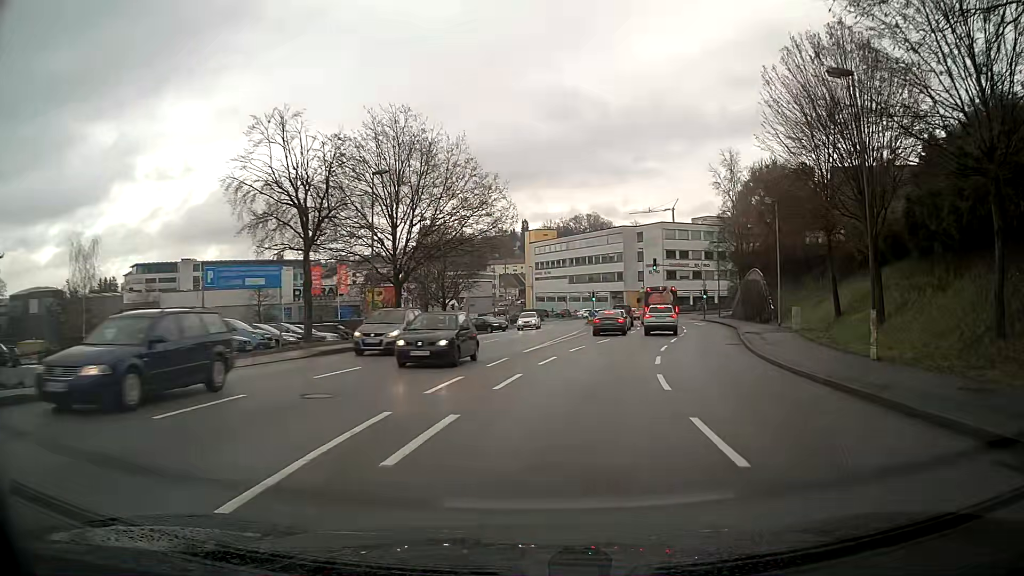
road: tertiary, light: Day
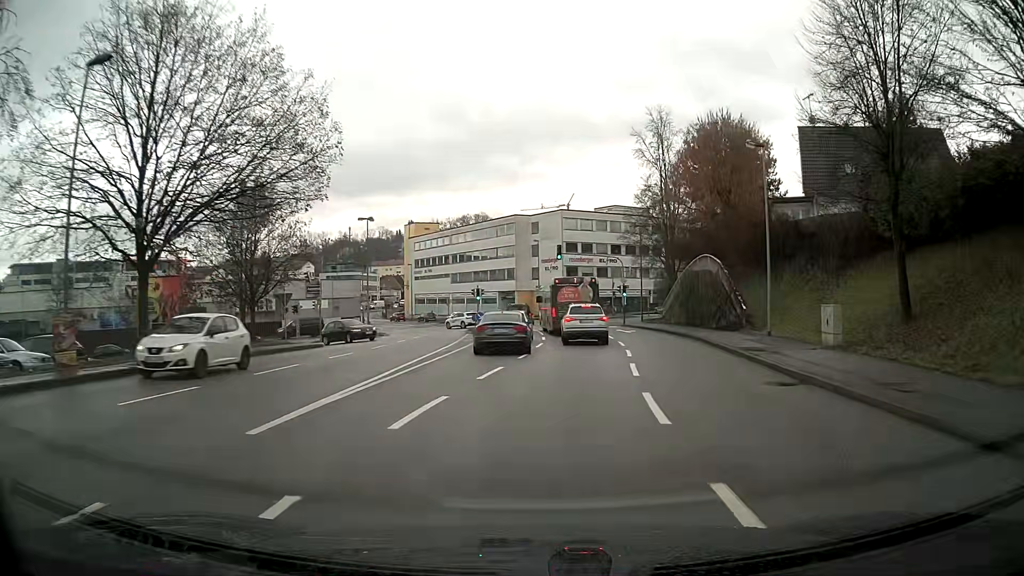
(+1.4, +15.6) m; +10°
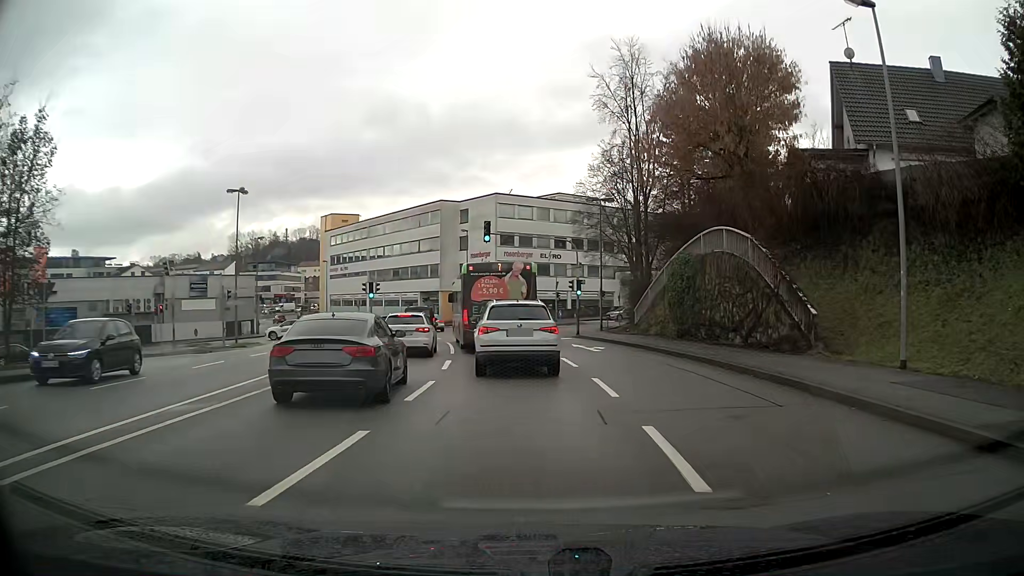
(+0.6, +14.9) m; +4°
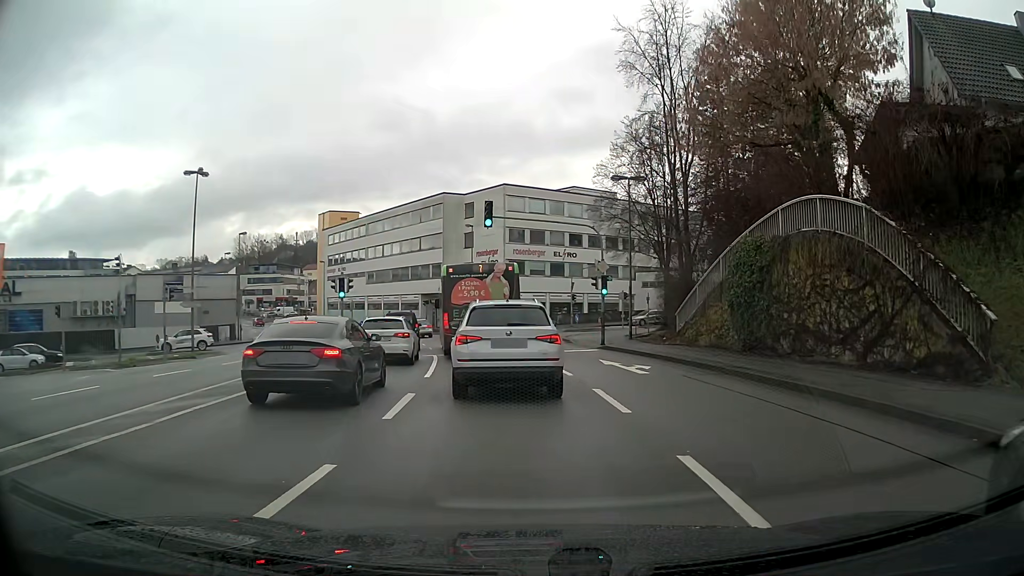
(0.0, +7.5) m; -1°
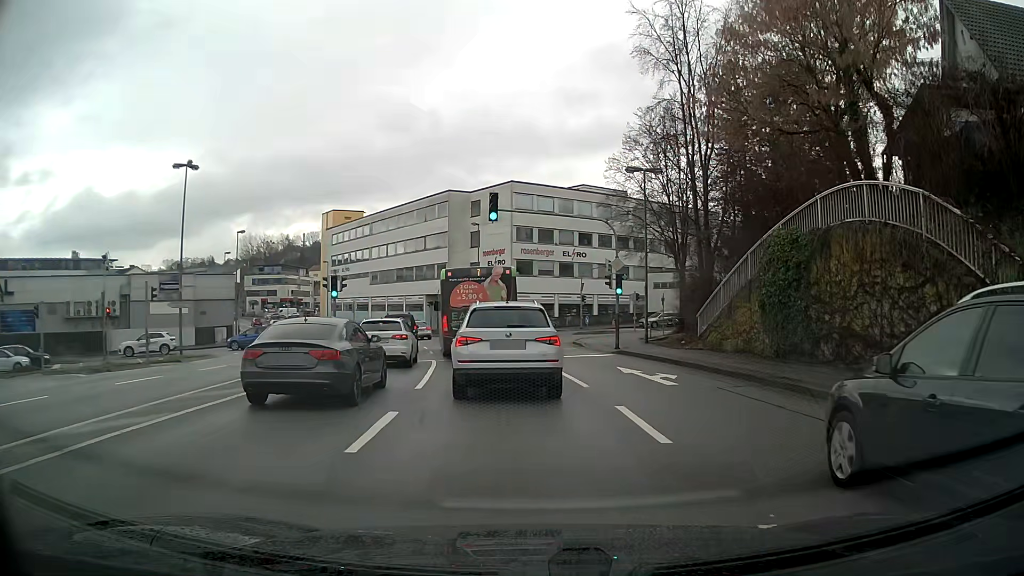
(0.0, +2.3) m; -1°
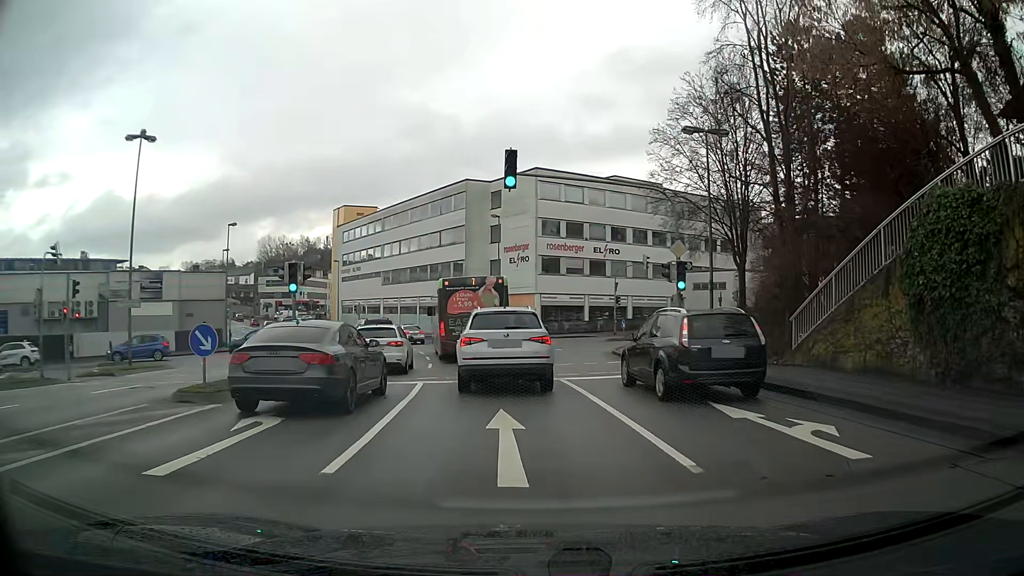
(-0.1, +7.3) m; -2°
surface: asphalt
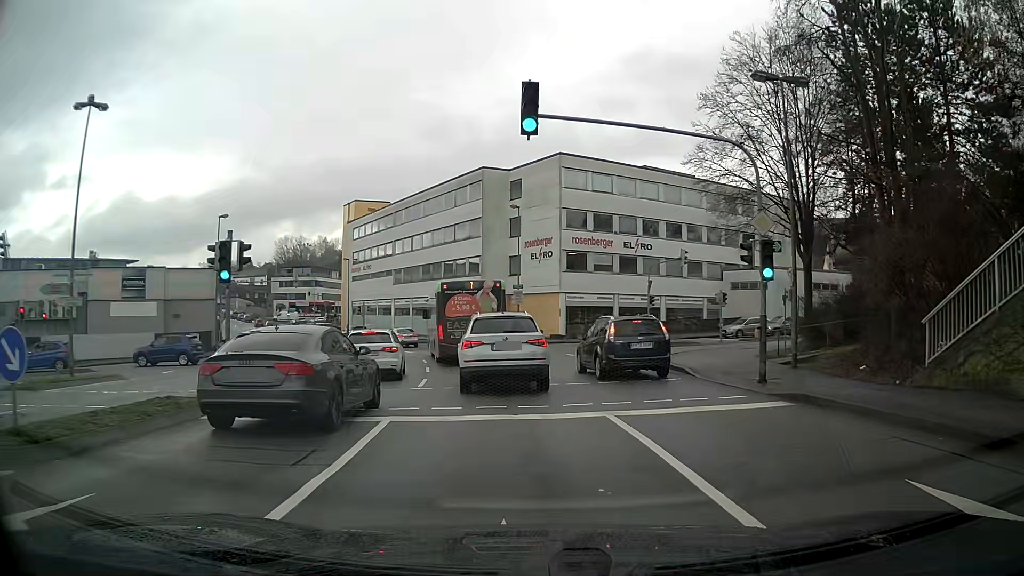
(-0.1, +6.0) m; -2°
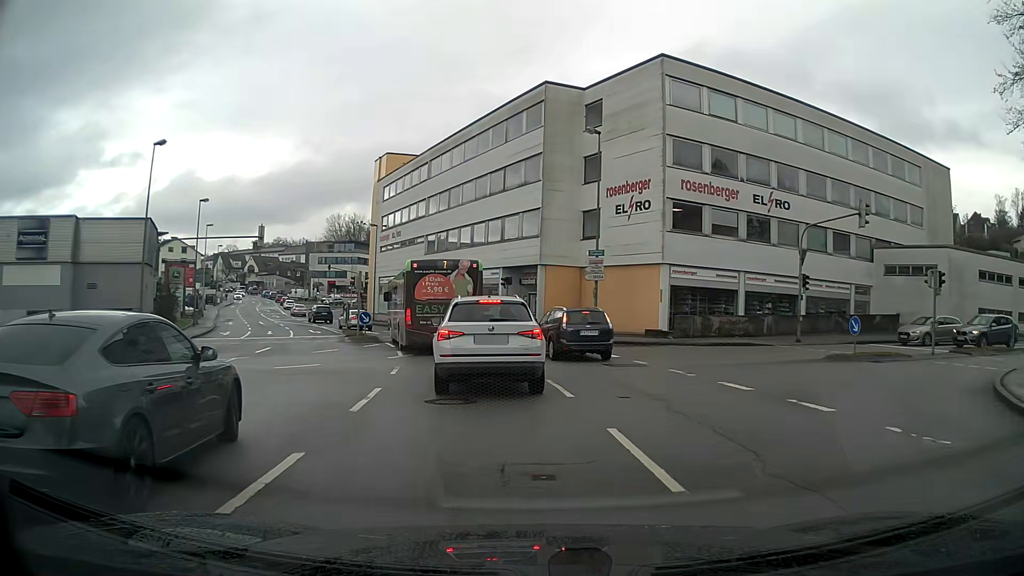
(-1.0, +18.3) m; -6°
(0, +10) (-2, +20) (-4, +30) (-8, +39) (-12, +48) (-16, +57) (-21, +66) (-25, +75) (-29, +84) (-33, +93) m
